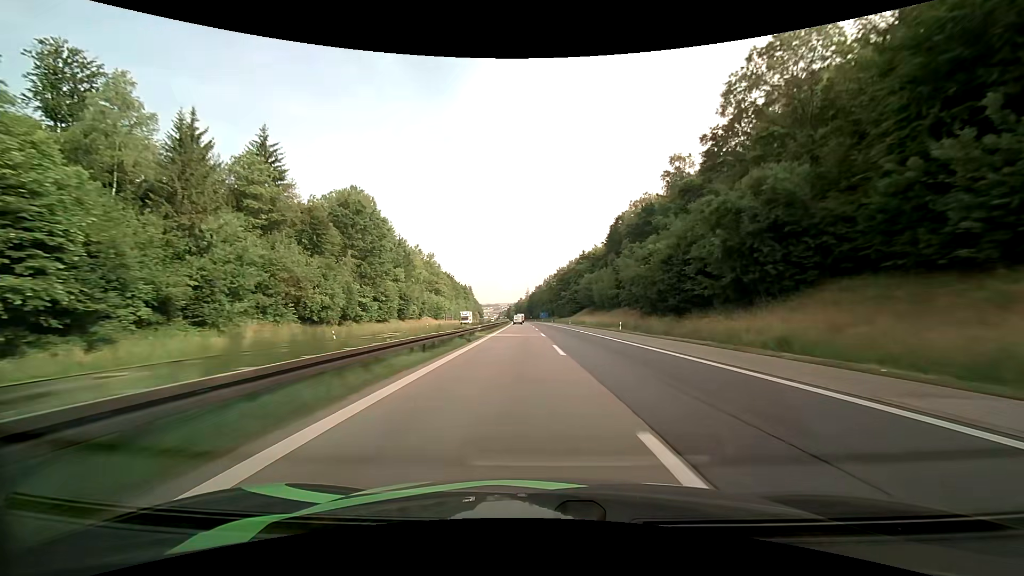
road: motorway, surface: asphalt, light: Day
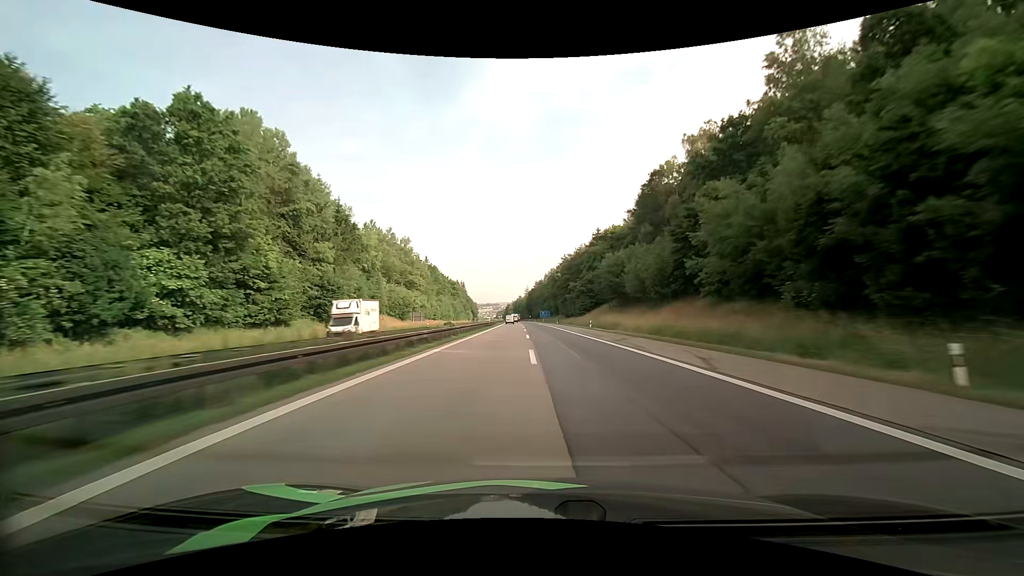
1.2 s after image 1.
(+0.1, +39.6) m; 0°
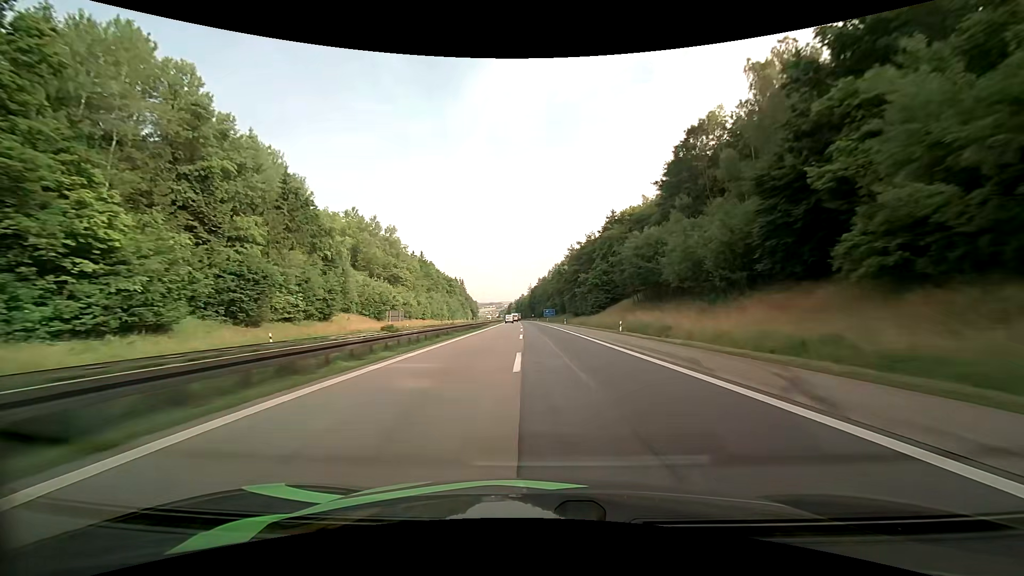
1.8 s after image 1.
(-0.1, +19.9) m; 0°
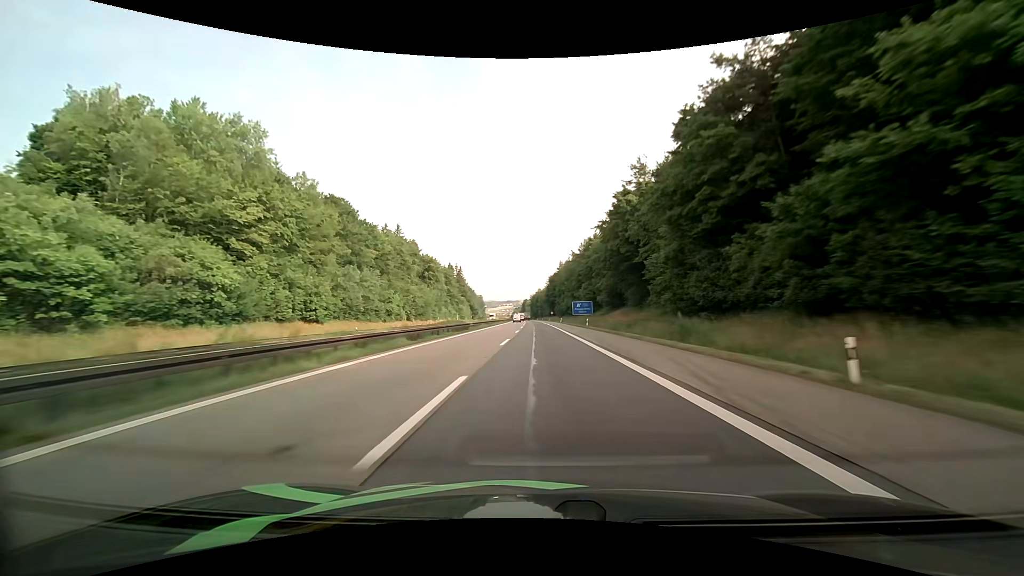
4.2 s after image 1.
(-1.2, +79.2) m; -2°
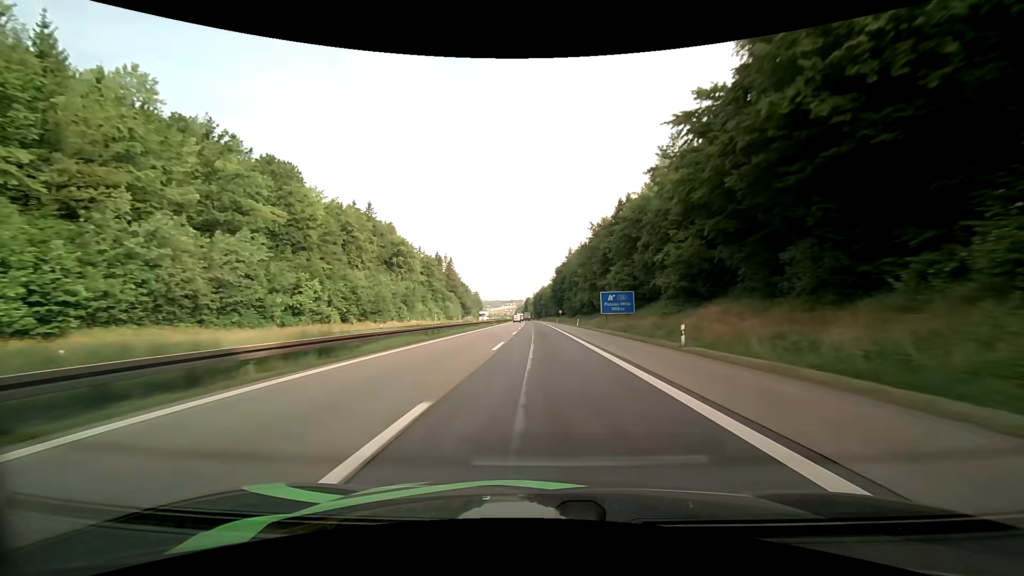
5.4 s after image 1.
(-0.2, +39.2) m; 0°
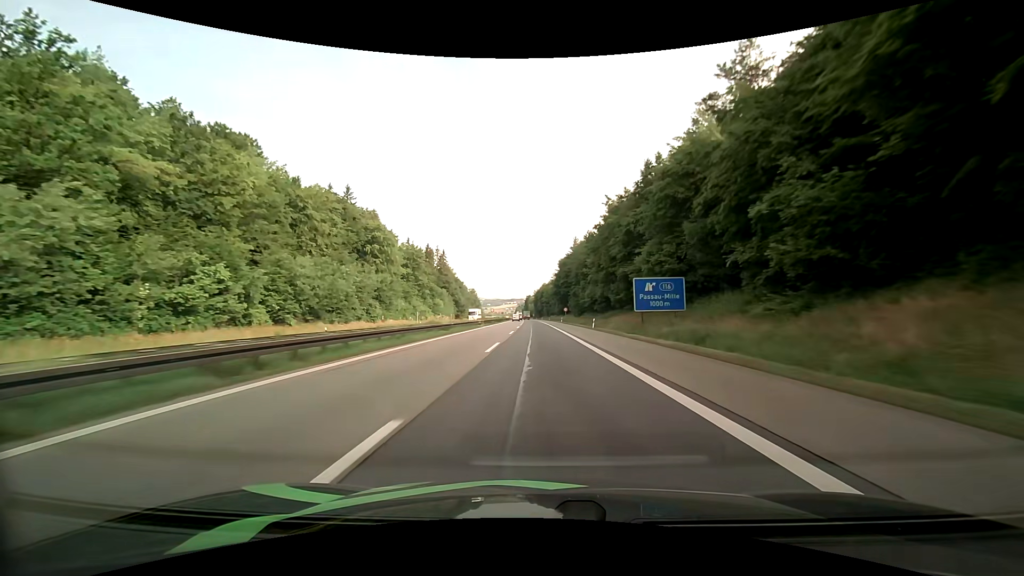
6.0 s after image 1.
(0.0, +19.5) m; 0°
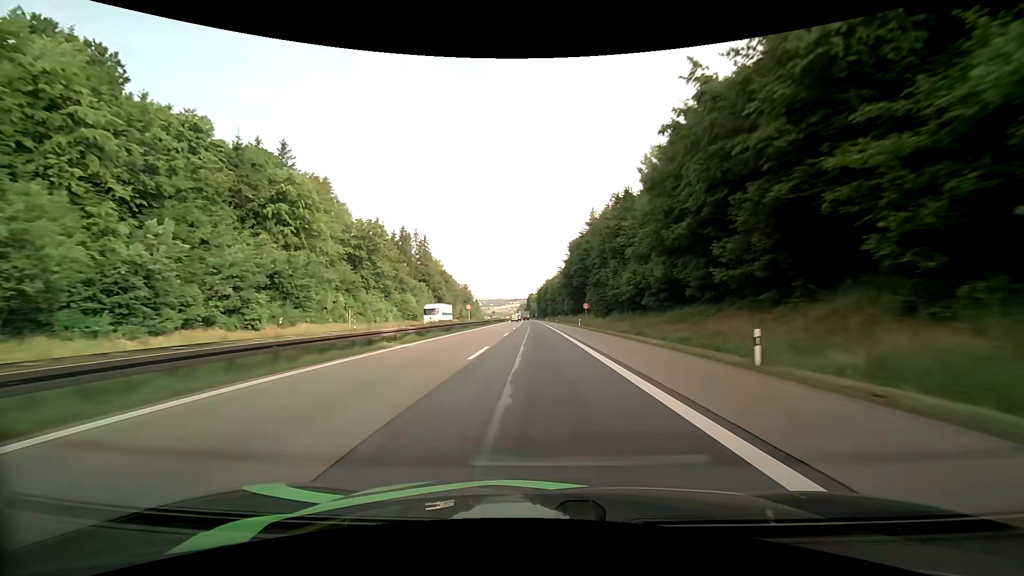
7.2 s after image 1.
(-0.1, +38.7) m; 0°
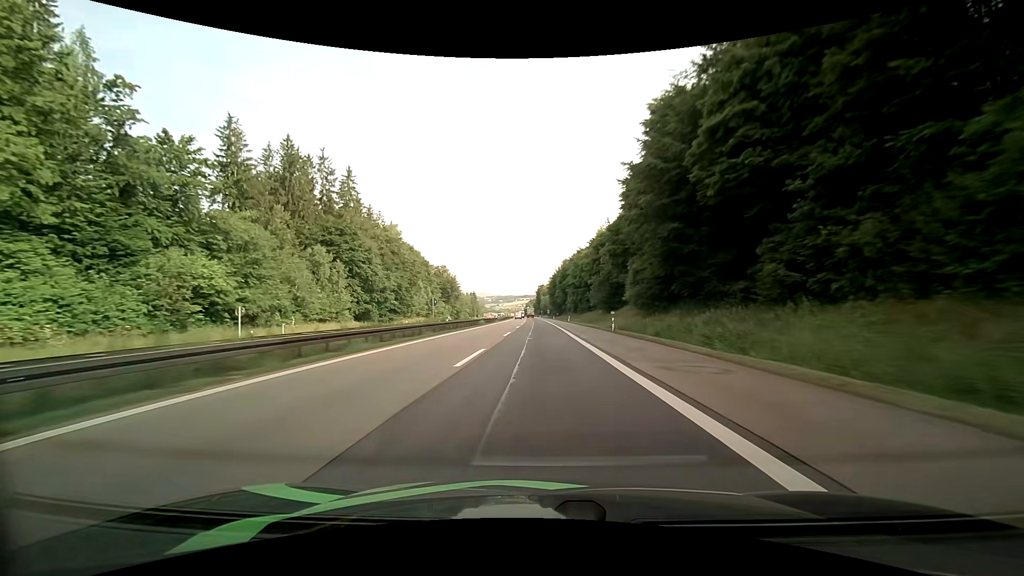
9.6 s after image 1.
(-1.0, +74.7) m; -1°
(0, +10) (0, +20) (0, +30) (0, +40) (0, +50) (0, +60) (0, +70) (0, +80) (0, +90) (-1, +100) m
